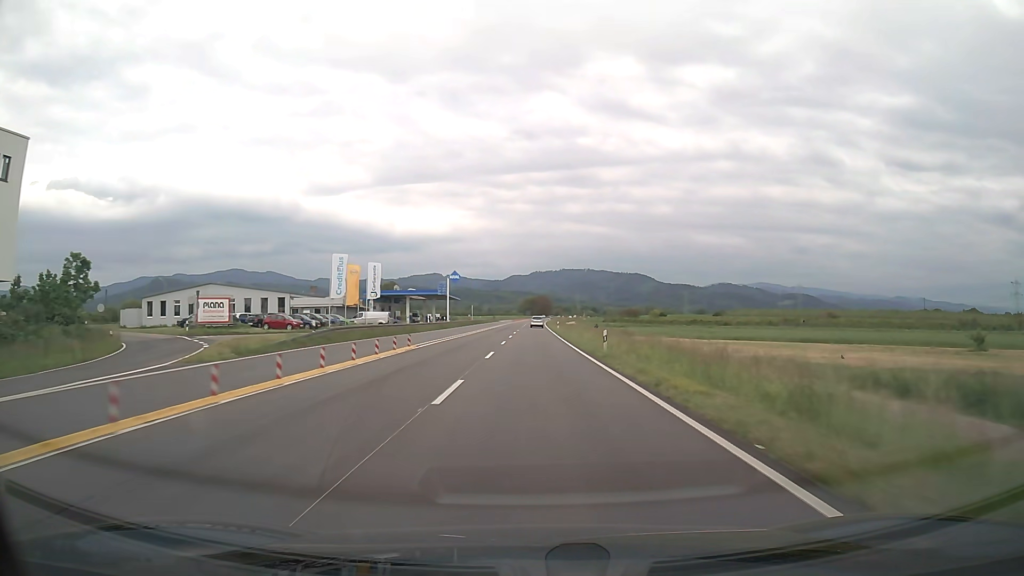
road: trunk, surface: asphalt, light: Day
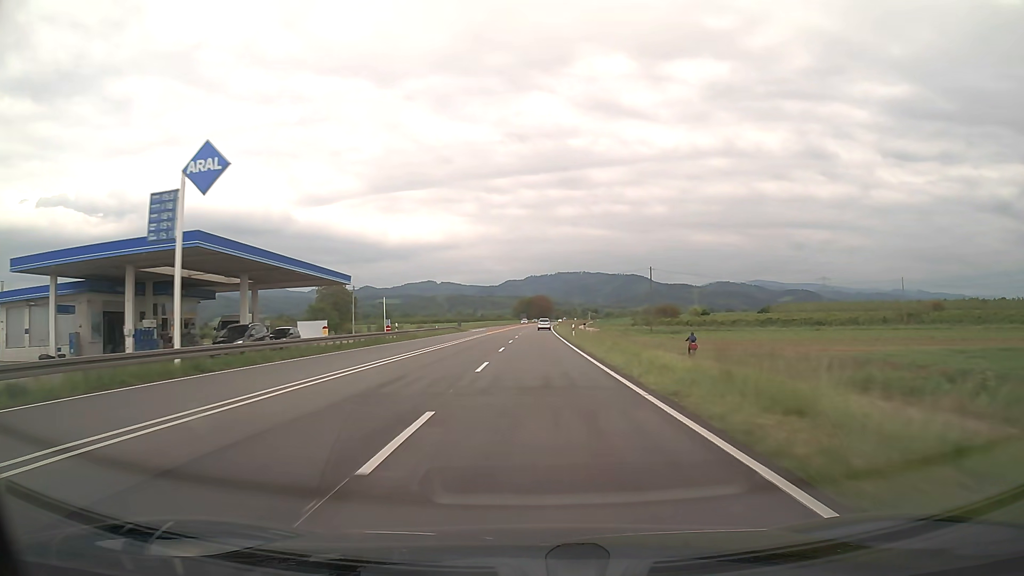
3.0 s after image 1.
(+0.1, +76.8) m; 0°
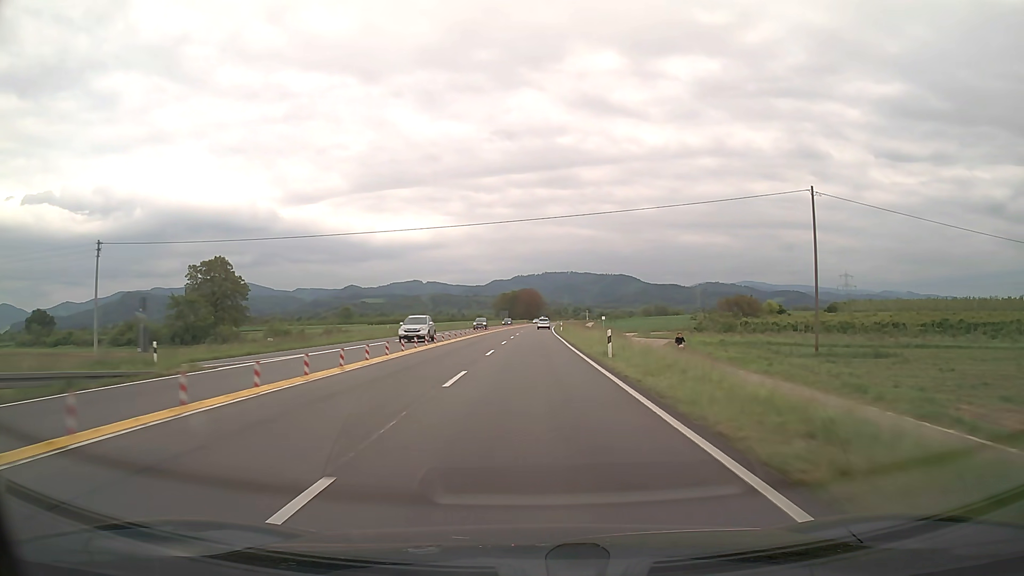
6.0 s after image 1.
(+0.7, +76.5) m; +1°
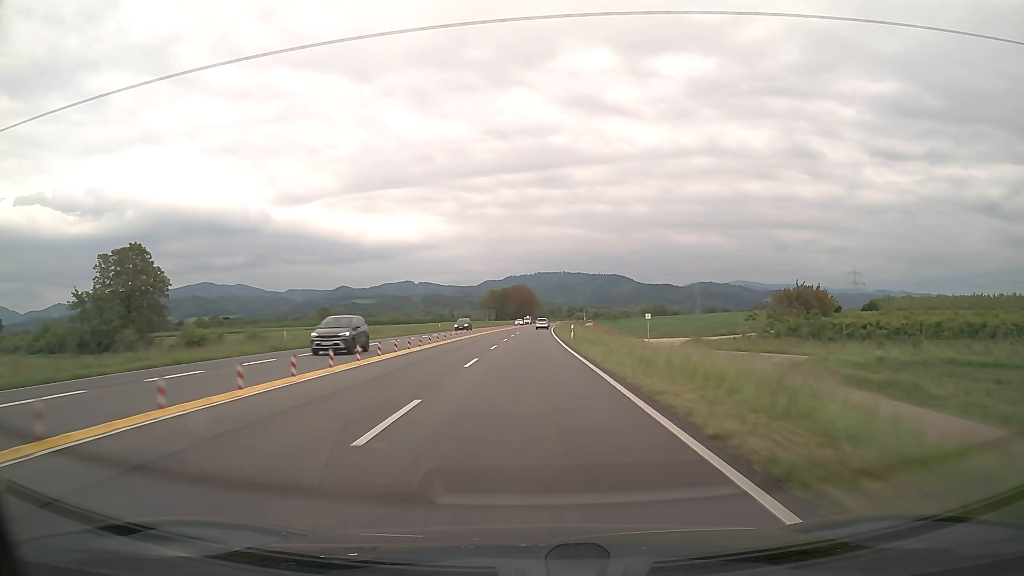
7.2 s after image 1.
(+0.2, +30.5) m; +1°
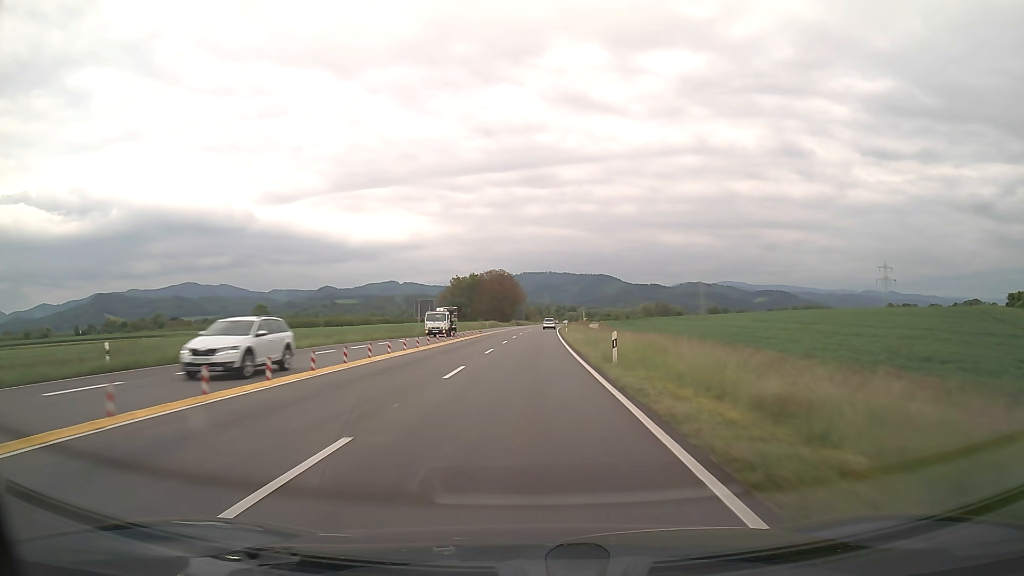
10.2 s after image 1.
(+0.8, +75.8) m; +1°
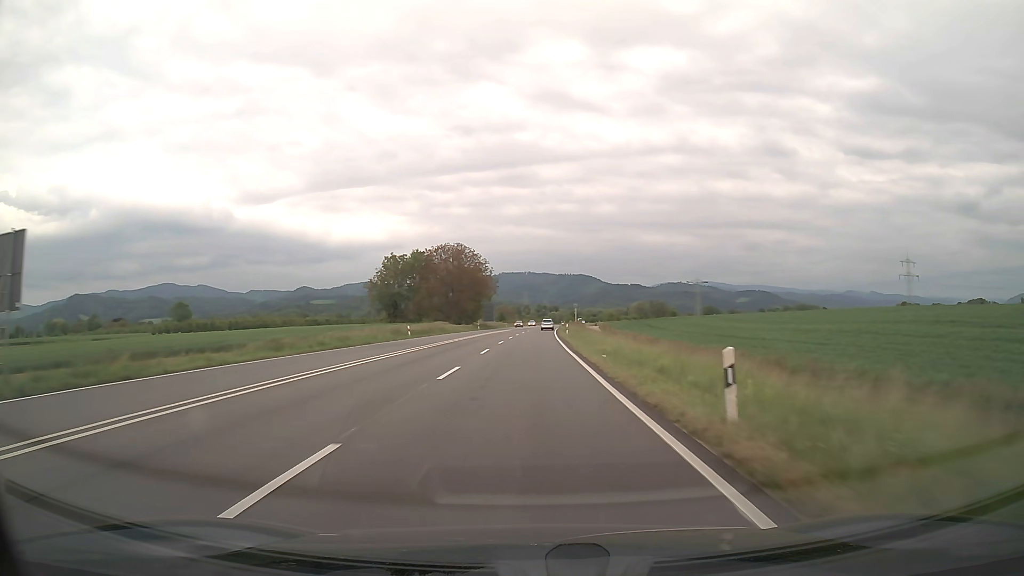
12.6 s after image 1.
(+0.9, +60.5) m; +2°
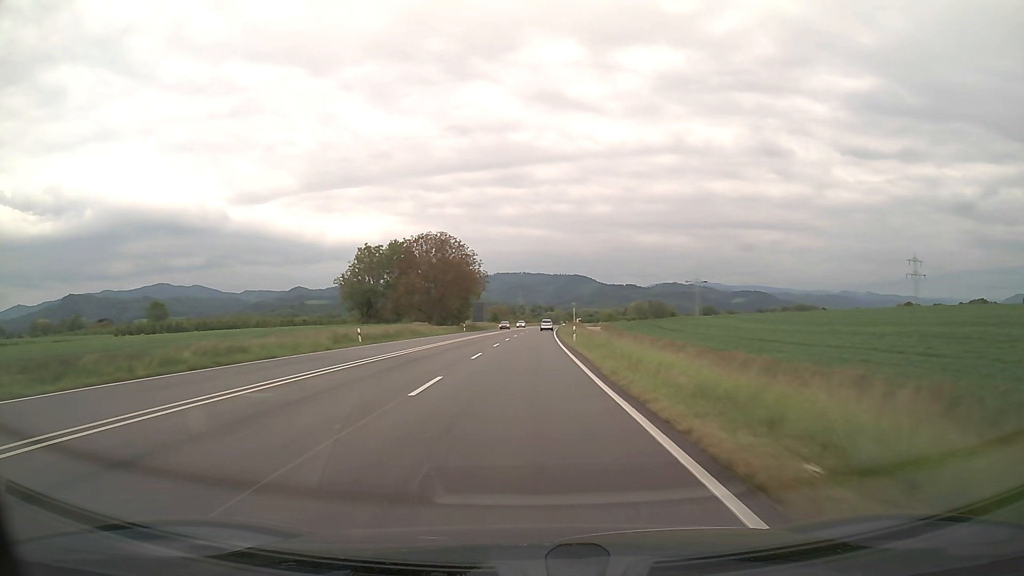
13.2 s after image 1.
(+0.1, +15.1) m; 0°
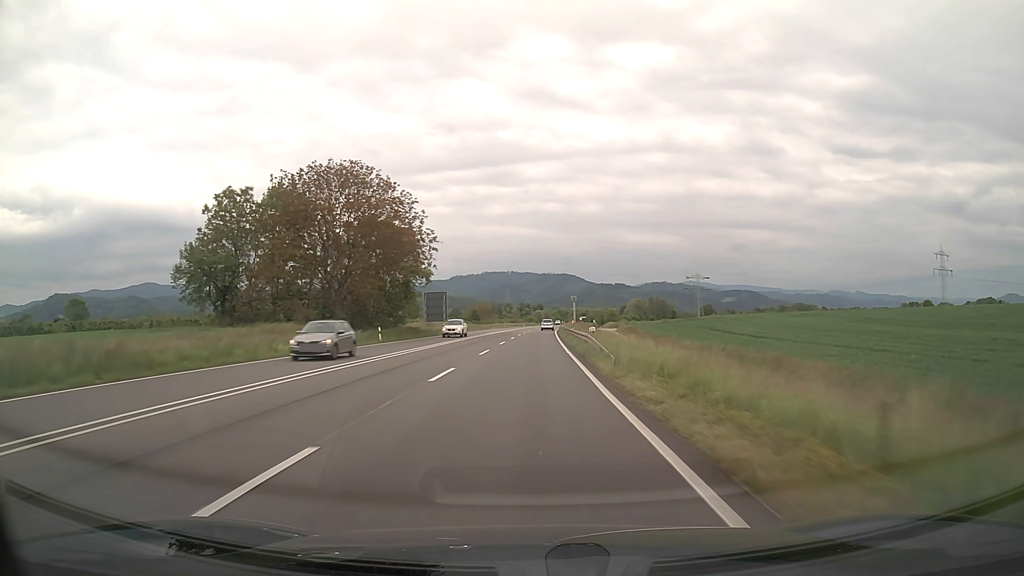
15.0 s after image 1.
(+0.5, +45.2) m; +1°
(0, +10) (0, +20) (0, +30) (0, +40) (0, +50) (+1, +60) (+1, +70) (+1, +80) (+1, +90) (+2, +100) m
